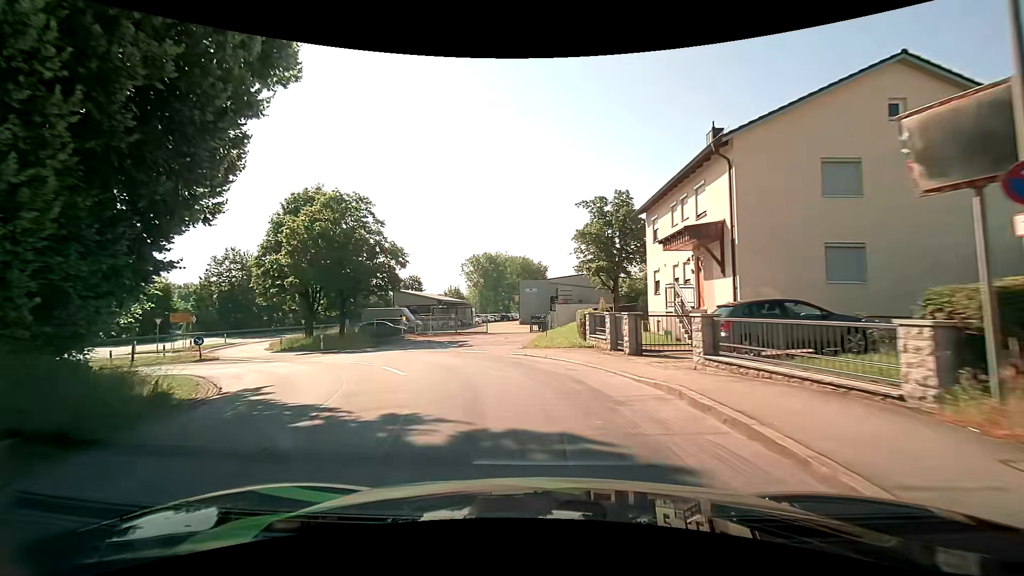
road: unclassified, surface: asphalt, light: Day
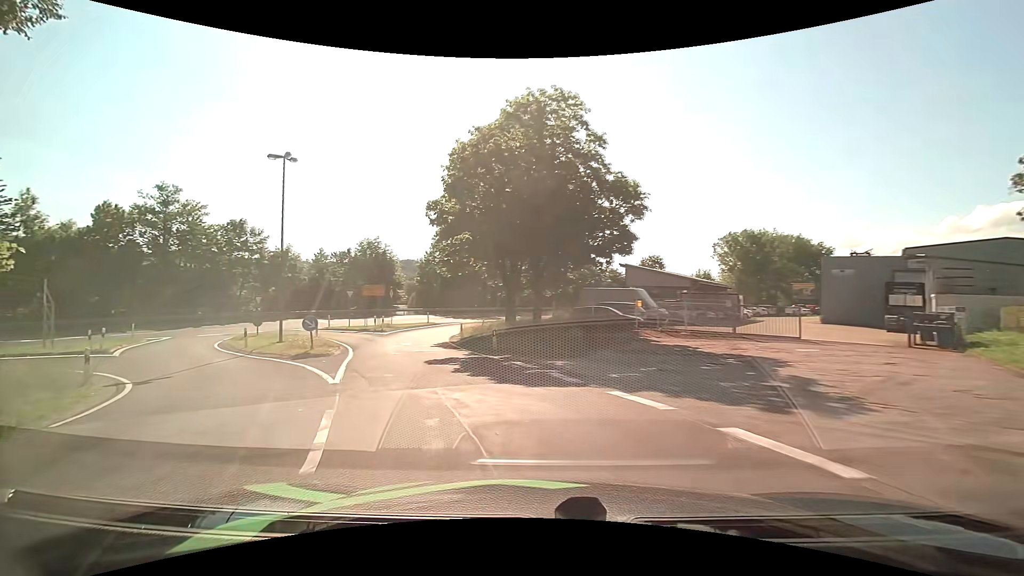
(-3.3, +16.7) m; -25°
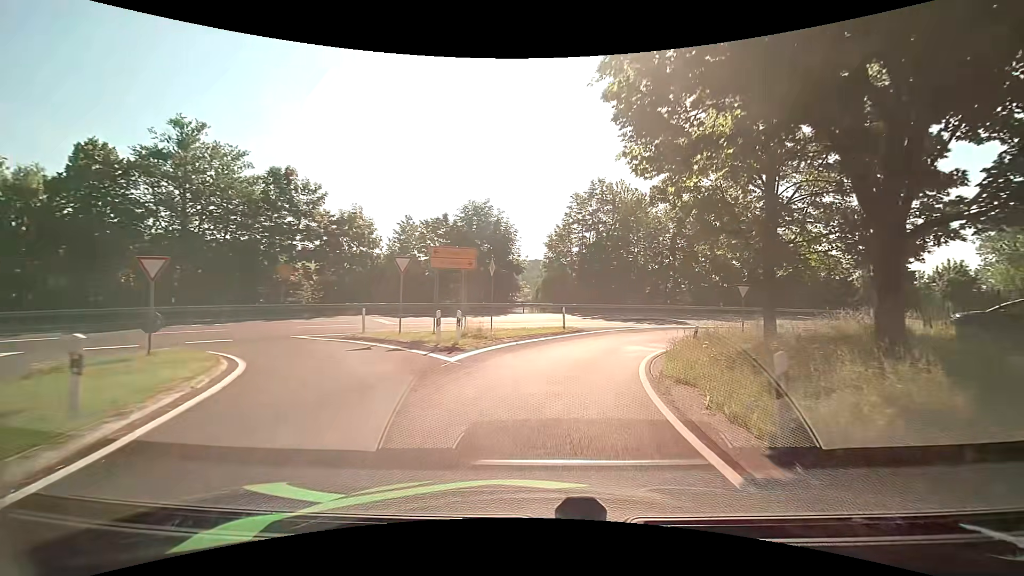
(-5.7, +23.3) m; -16°
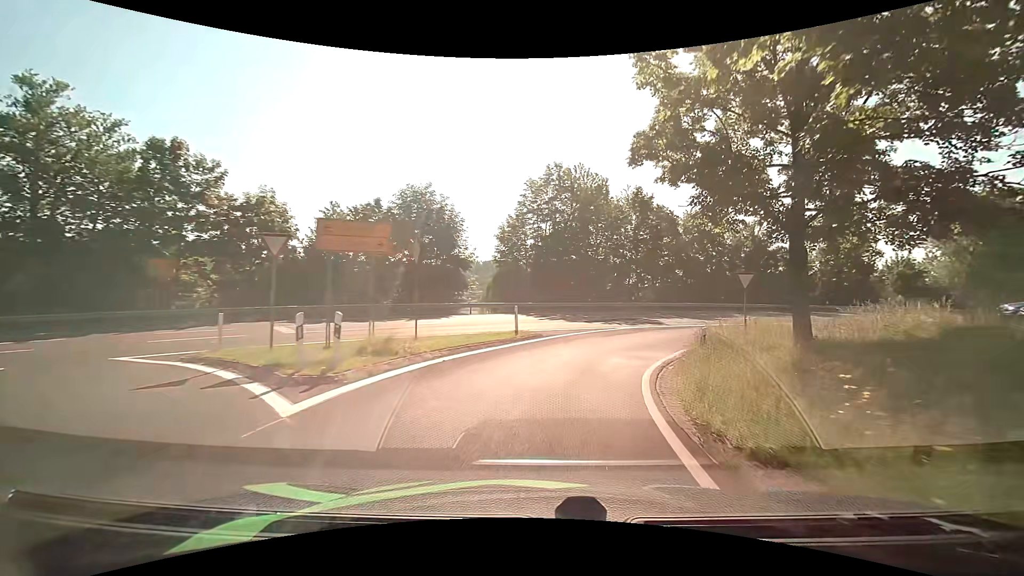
(+0.2, +6.1) m; +5°
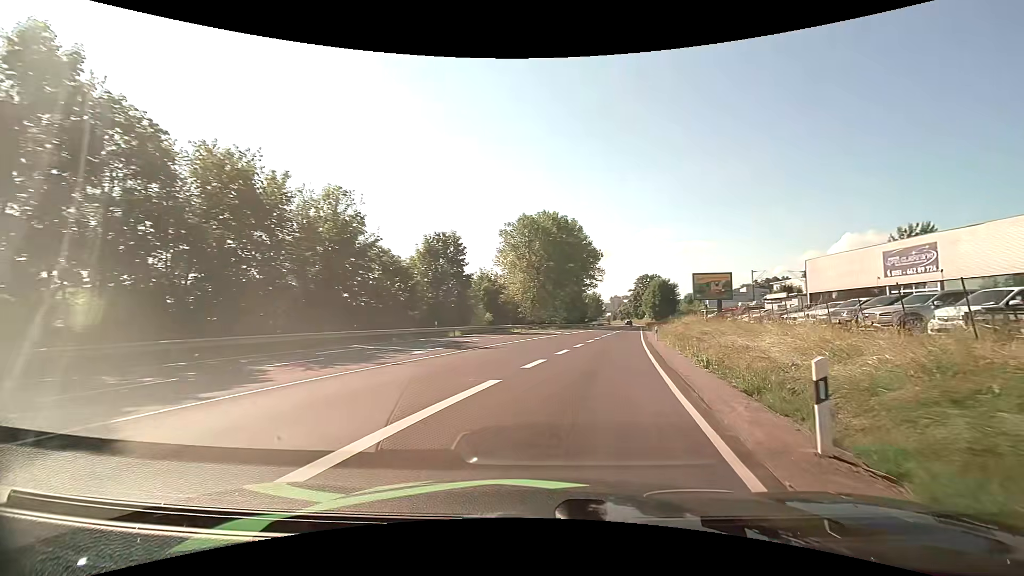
(+11.0, +28.2) m; +45°
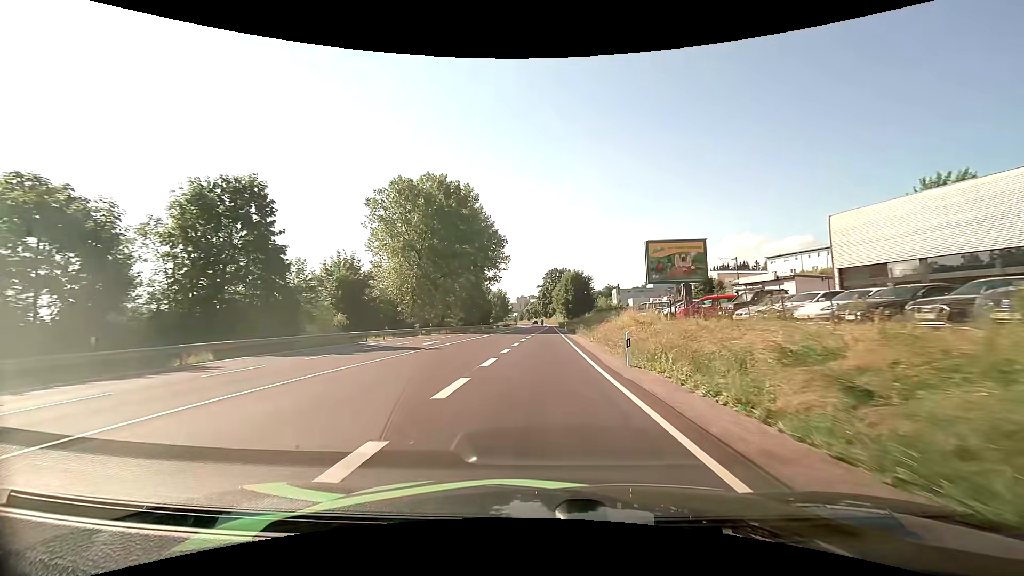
(+3.1, +23.5) m; +11°
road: primary
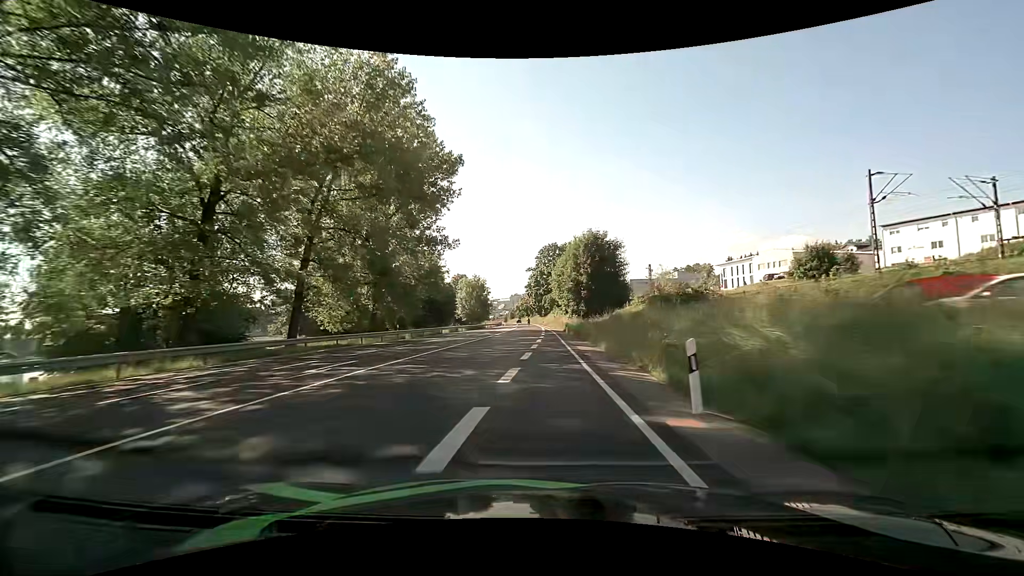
(+0.8, +53.1) m; +1°
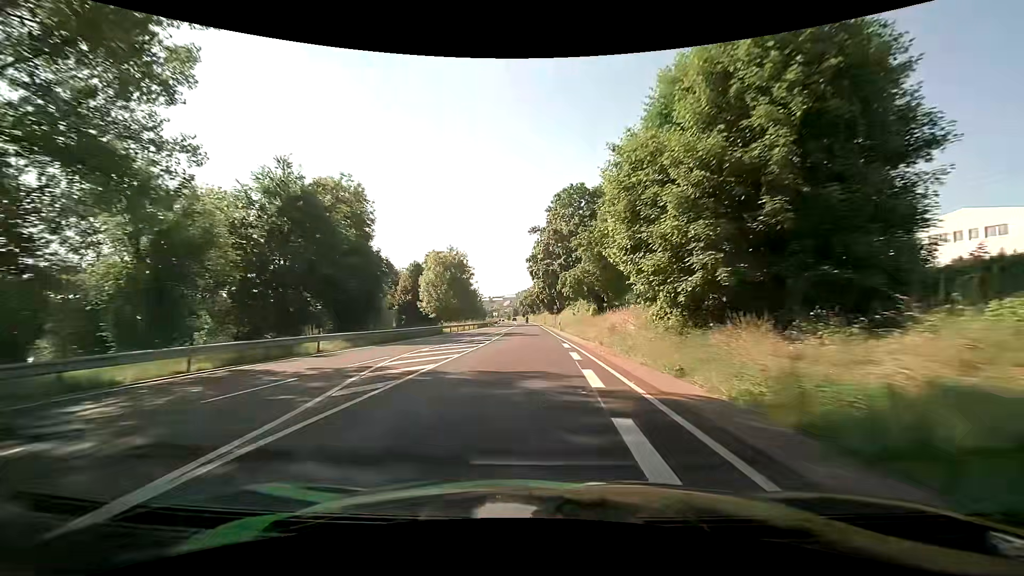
(-0.8, +49.3) m; -1°
(0, +10) (0, +20) (0, +30) (-1, +40) (-1, +50) (-2, +60) (-2, +70) (-3, +80) (-3, +90) (-4, +100) m
